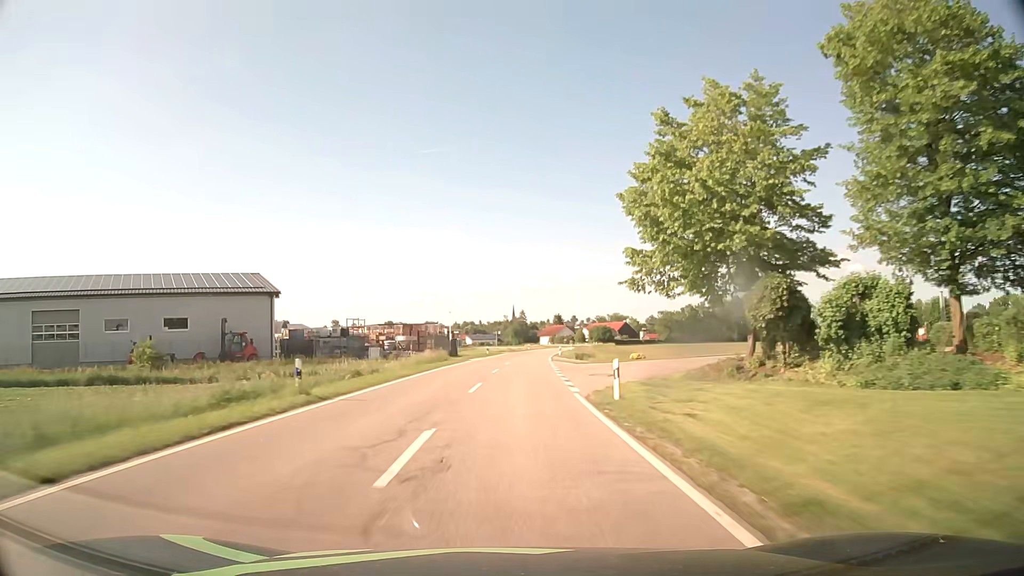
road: tertiary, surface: asphalt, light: Day
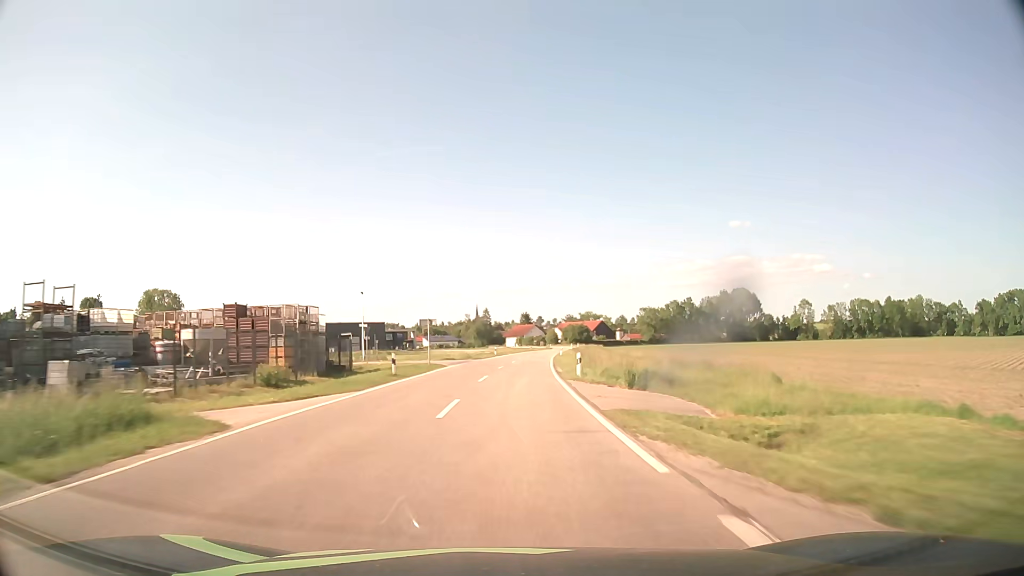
(+1.3, +42.6) m; +3°
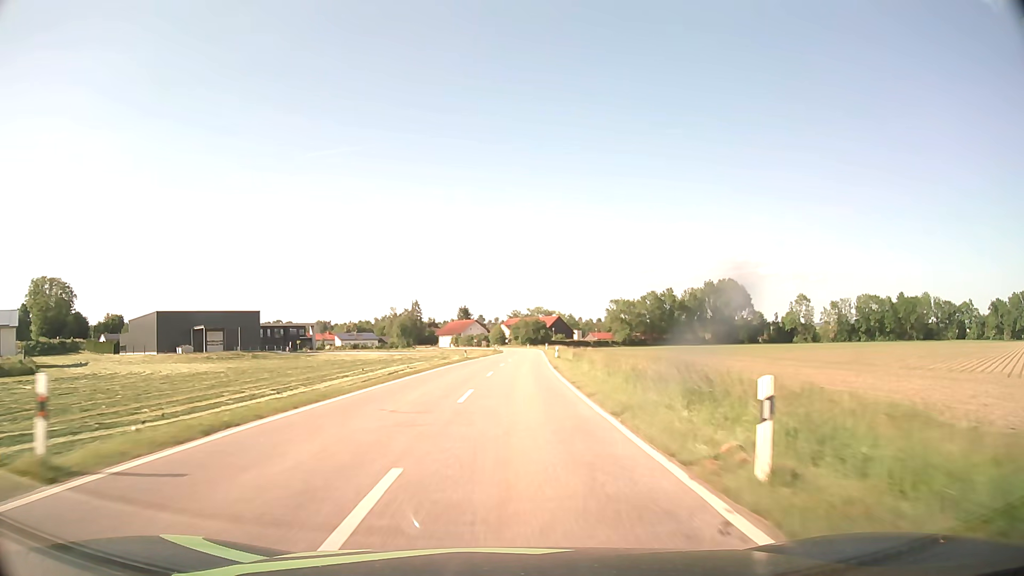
(+3.0, +69.2) m; +5°
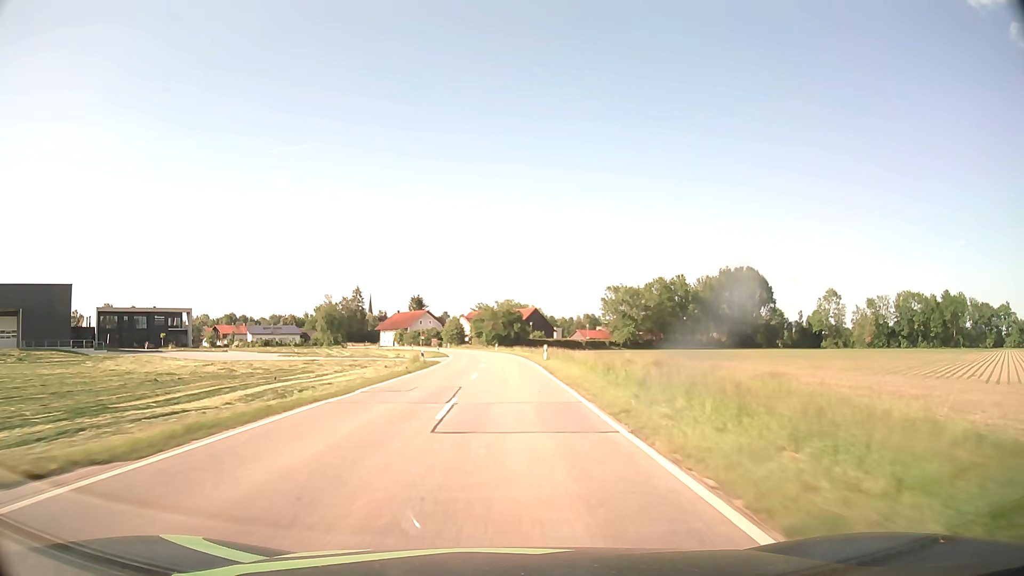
(+1.9, +63.1) m; +3°
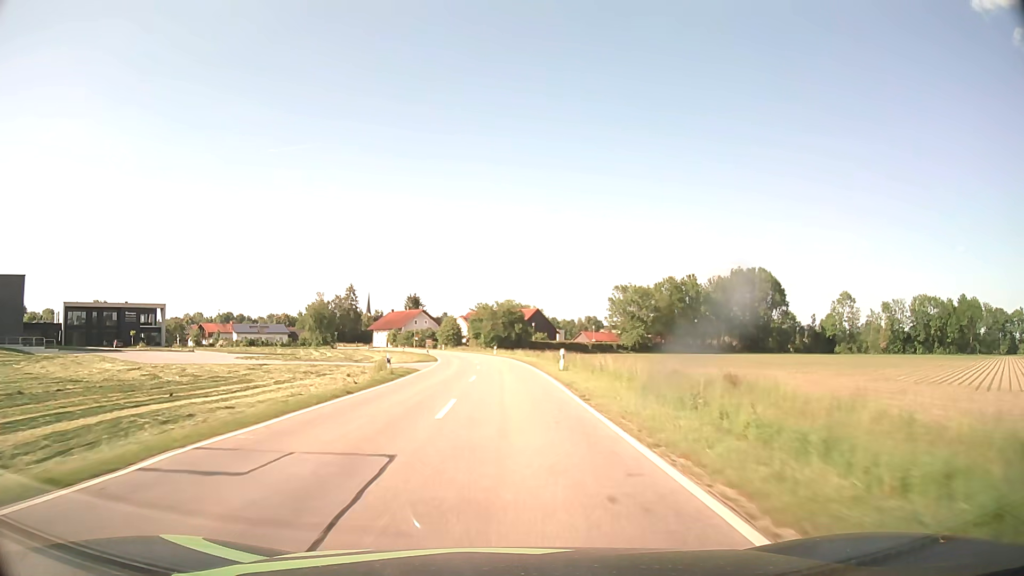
(0.0, +11.8) m; 0°
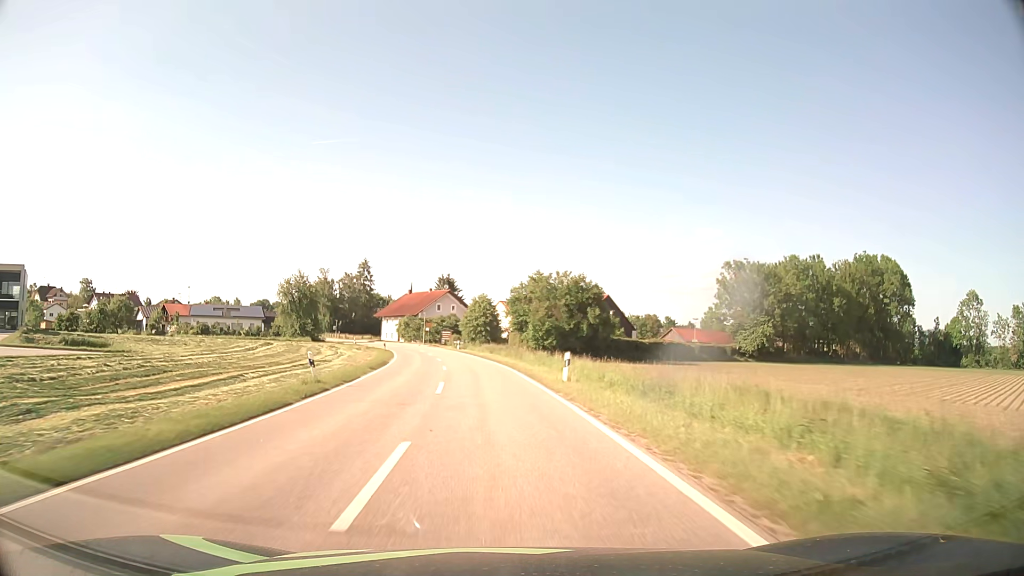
(-1.4, +55.0) m; -4°
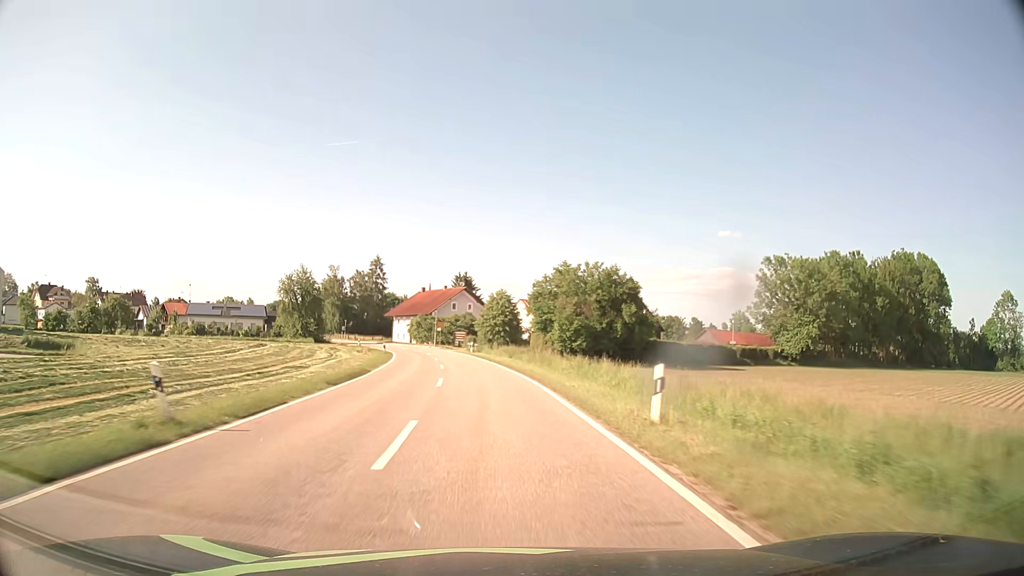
(-0.1, +10.2) m; -2°
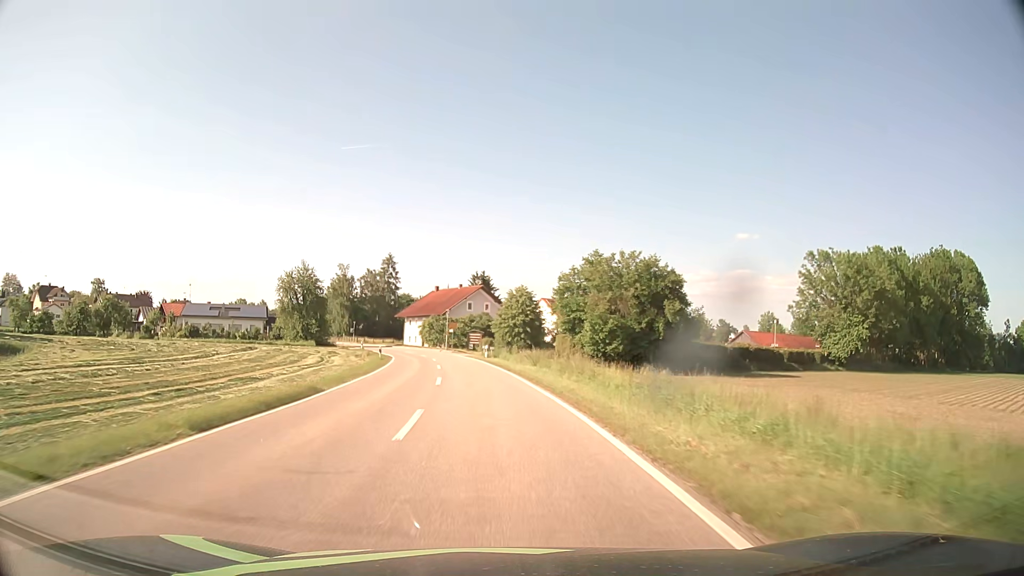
(-0.1, +9.9) m; -2°
(0, +10) (-1, +20) (-1, +30) (-3, +40) (-4, +50) (-6, +60) (-9, +69) (-11, +79) (-14, +88) (-17, +98) m
